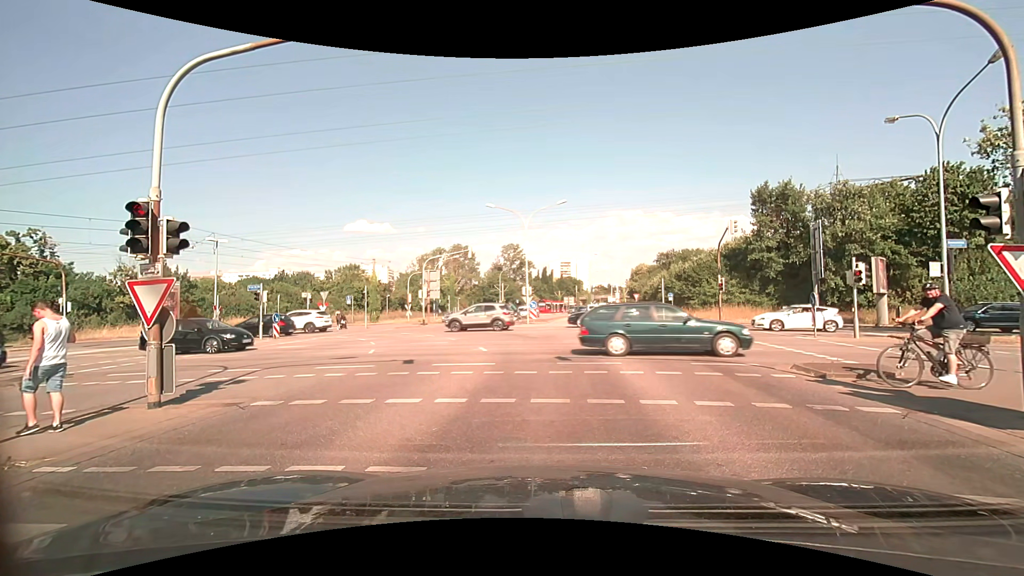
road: secondary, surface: asphalt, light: Day
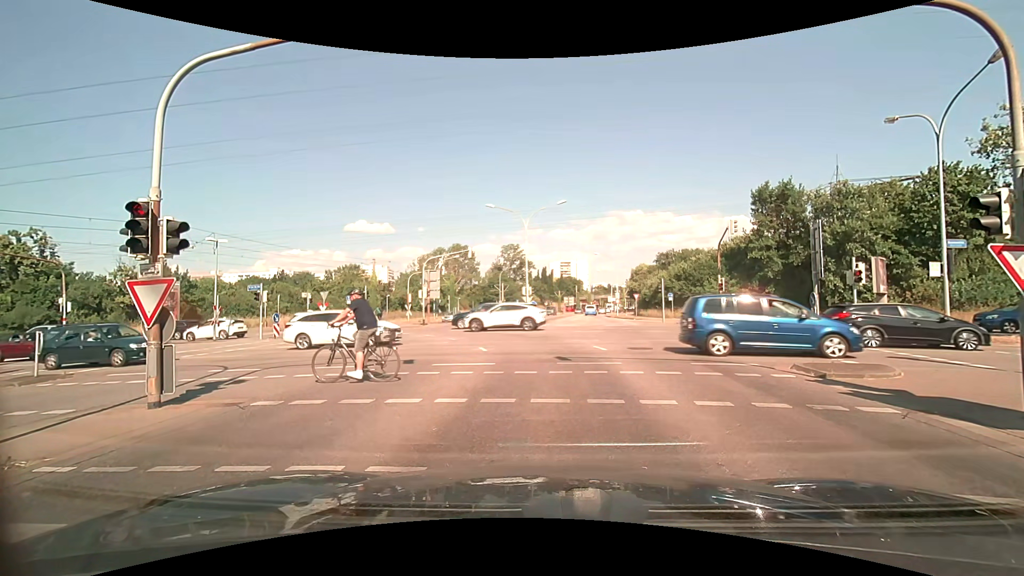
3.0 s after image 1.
(0.0, 0.0) m; 0°
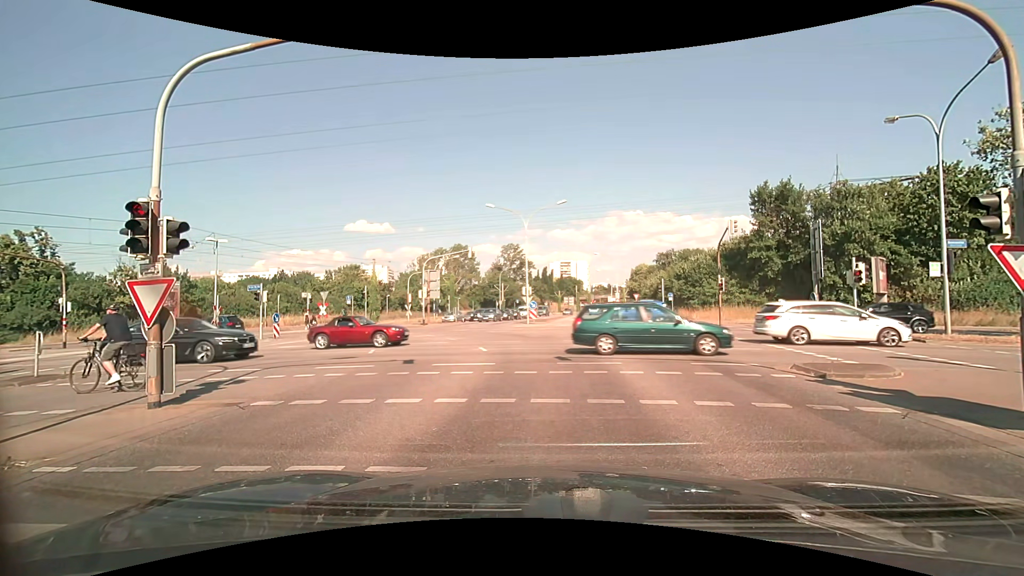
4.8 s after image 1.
(0.0, 0.0) m; 0°
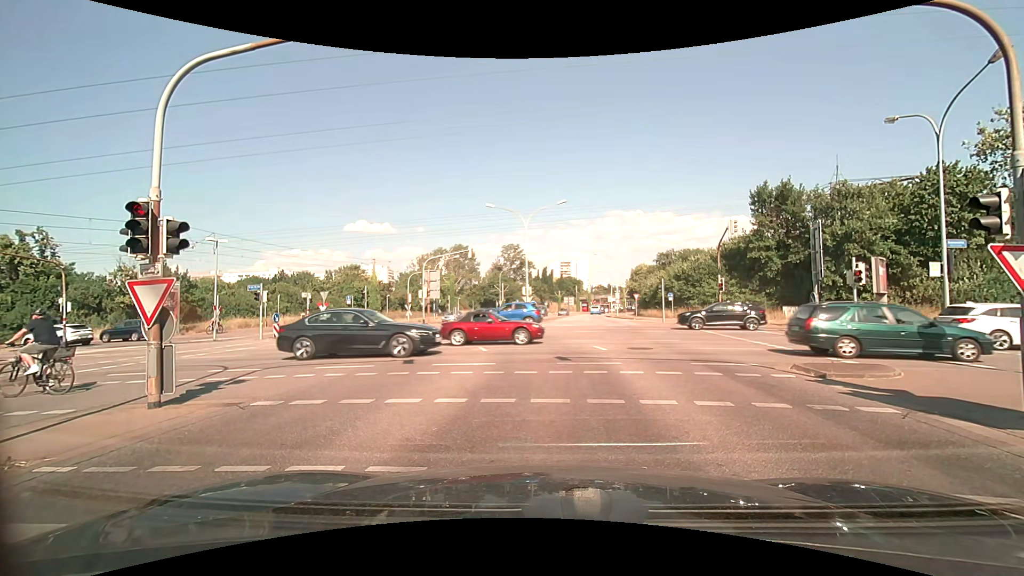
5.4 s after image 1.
(0.0, 0.0) m; 0°
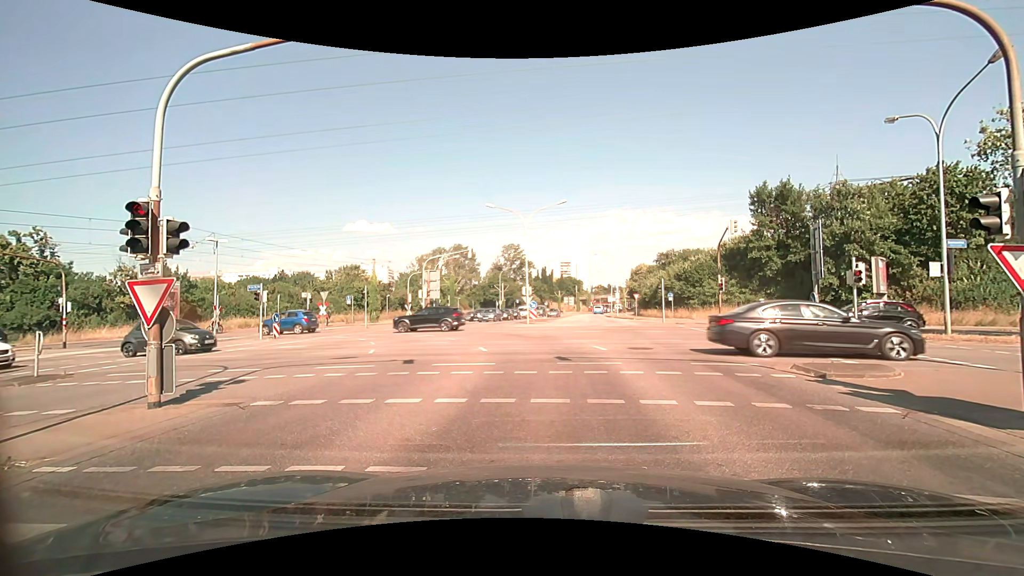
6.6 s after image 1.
(0.0, 0.0) m; 0°
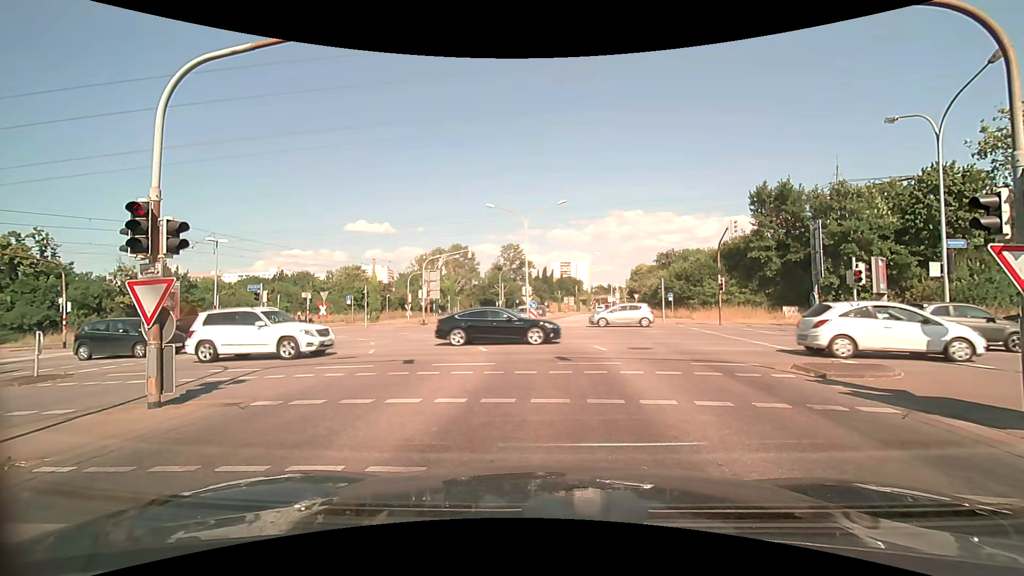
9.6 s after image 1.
(0.0, 0.0) m; 0°
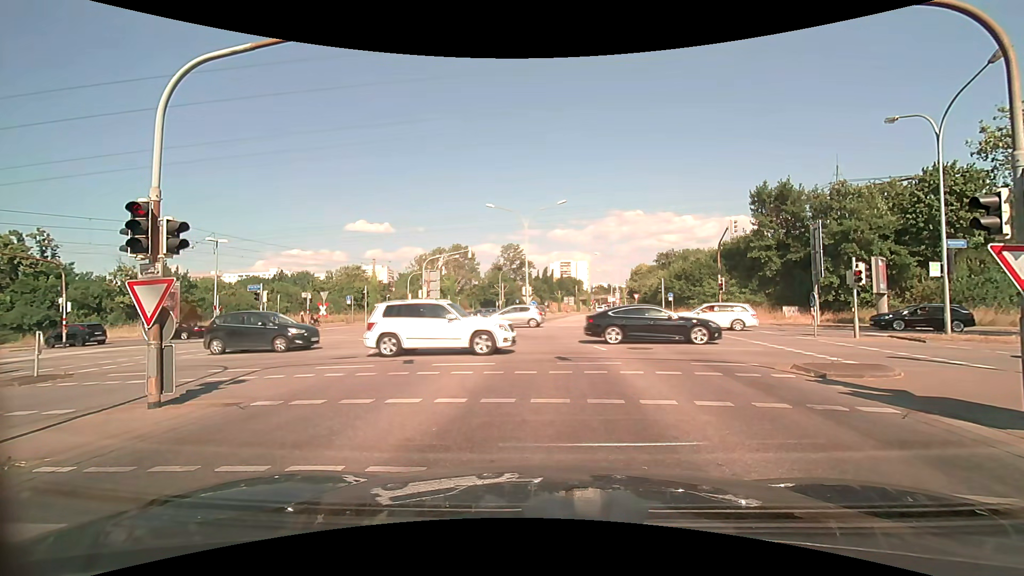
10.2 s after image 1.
(0.0, 0.0) m; 0°
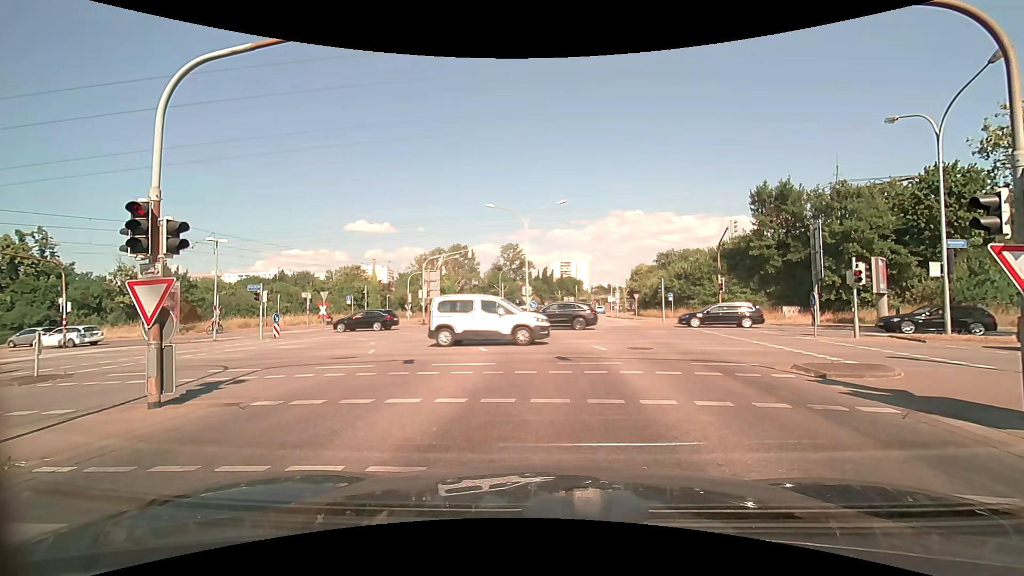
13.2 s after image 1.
(0.0, 0.0) m; 0°
(0, +10) (0, +20) (-3, +29) (-10, +36) (-20, +39) (-30, +41) (-40, +42) (-50, +44) (-59, +45) (-69, +47) m
